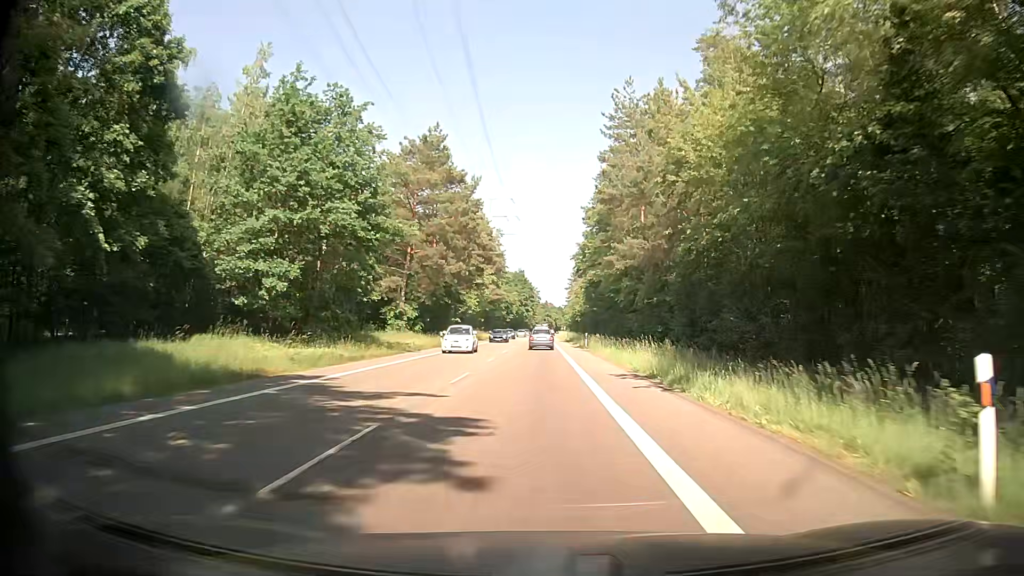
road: secondary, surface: asphalt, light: Day
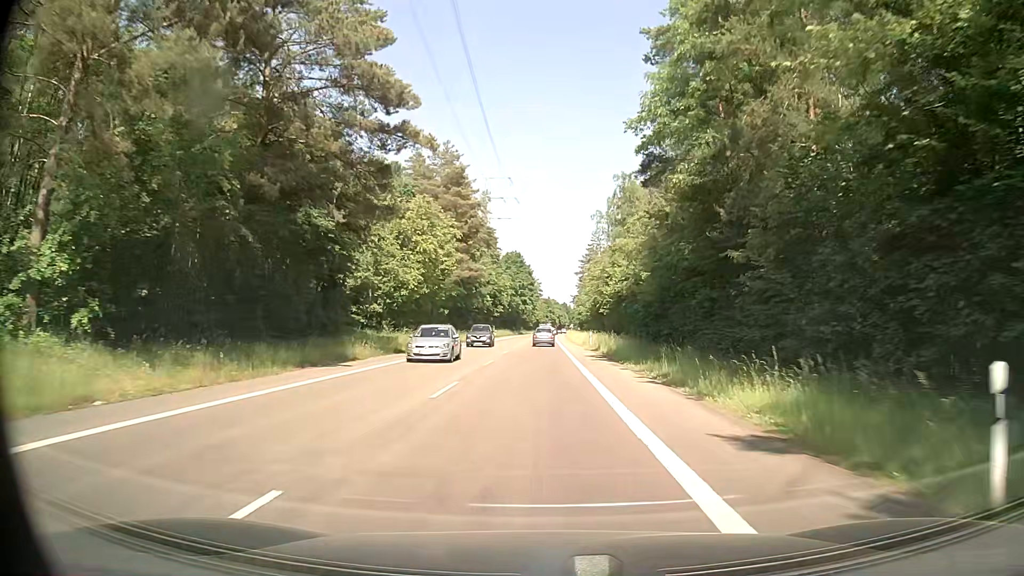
(0.0, +49.4) m; -1°
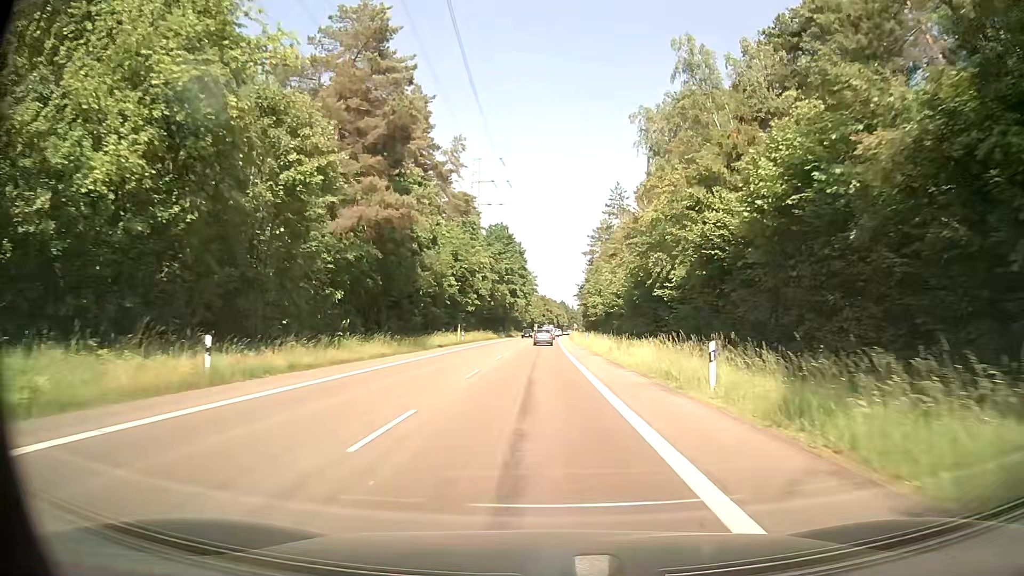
(+0.5, +39.9) m; +1°
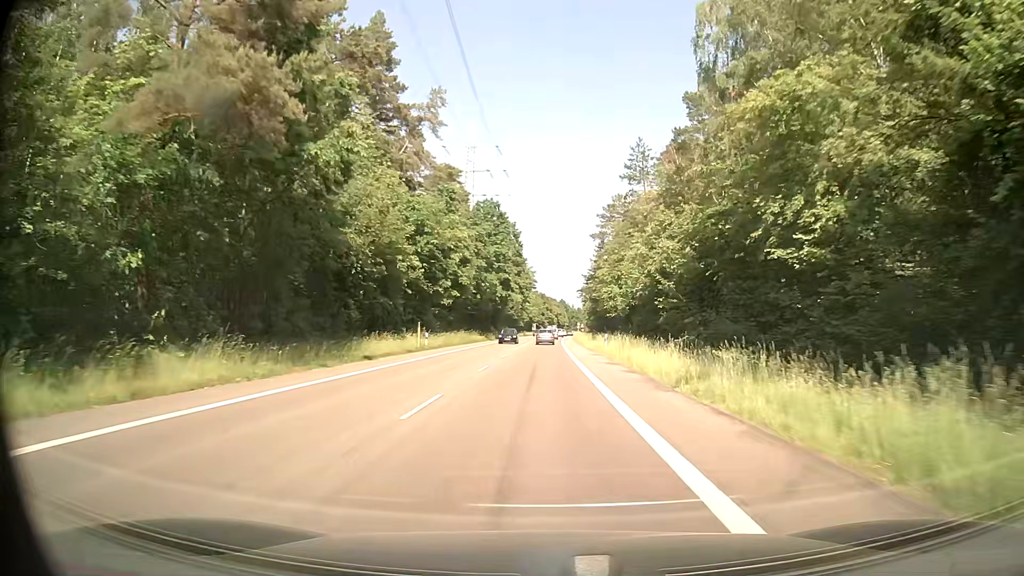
(0.0, +20.1) m; 0°
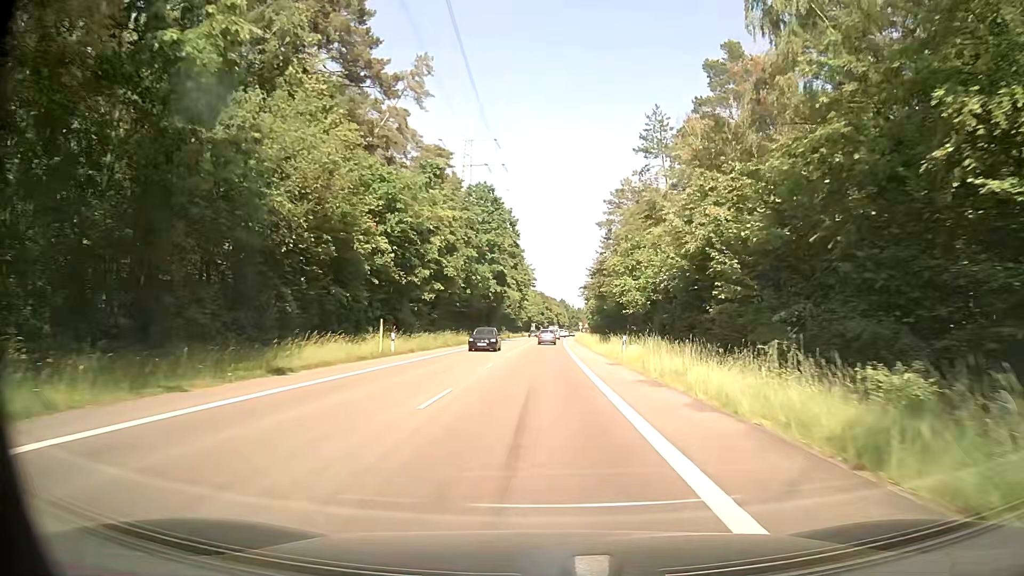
(-0.1, +10.1) m; 0°
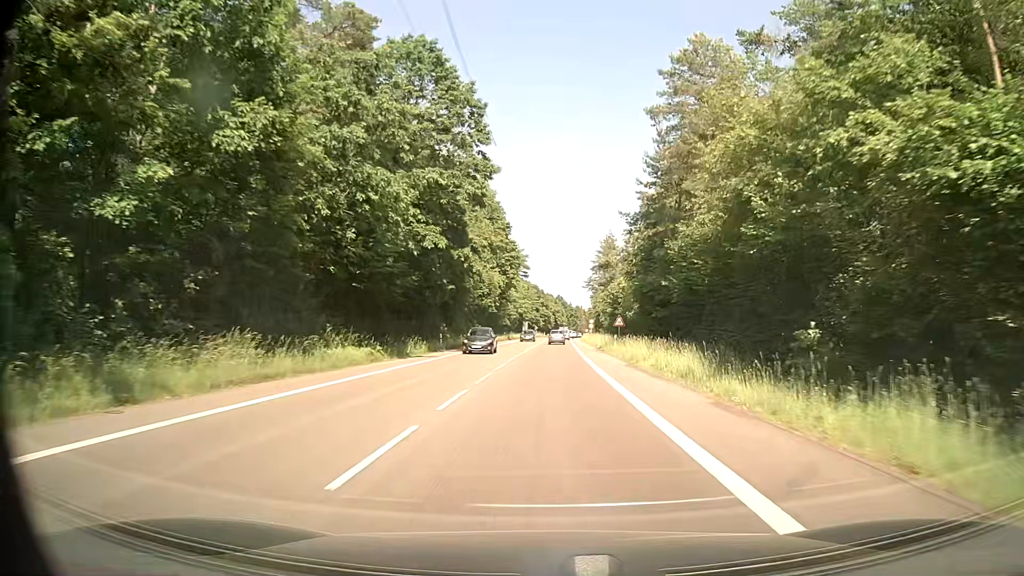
(-0.1, +40.7) m; +1°
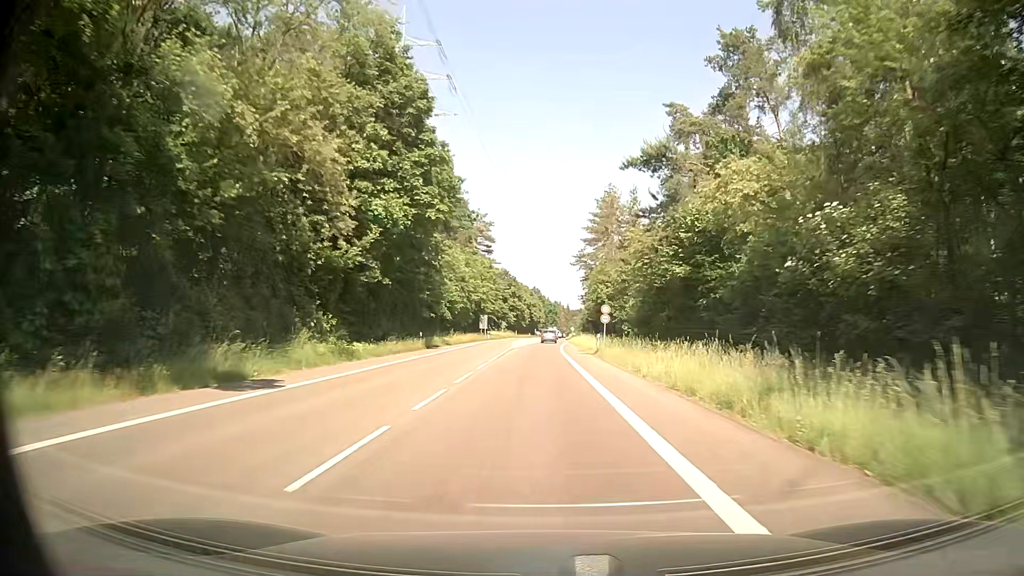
(+0.7, +51.4) m; +1°
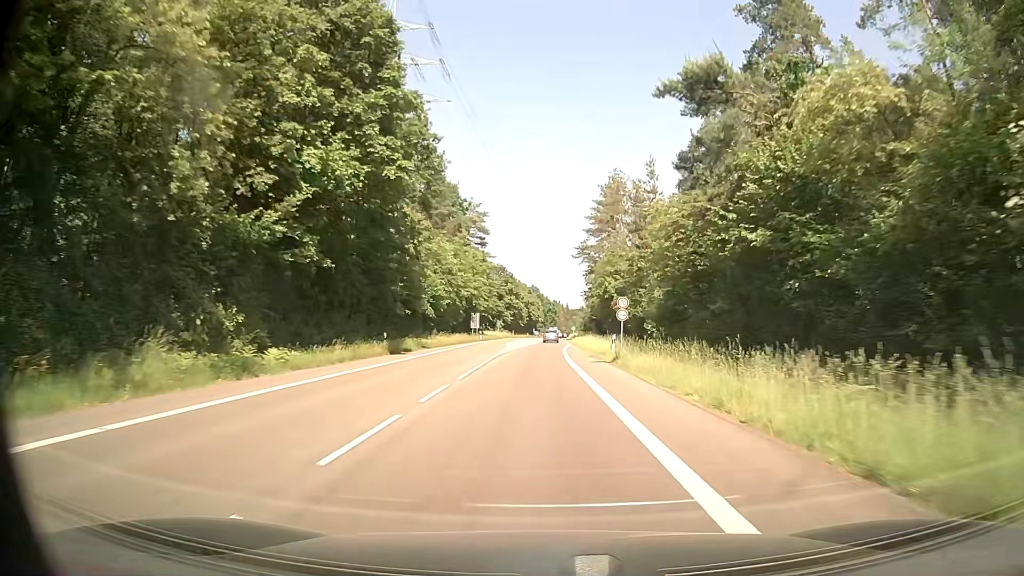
(+0.2, +10.3) m; +1°
(0, +10) (0, +20) (0, +30) (0, +40) (0, +50) (0, +60) (+1, +70) (+1, +80) (+1, +90) (+1, +100) m
